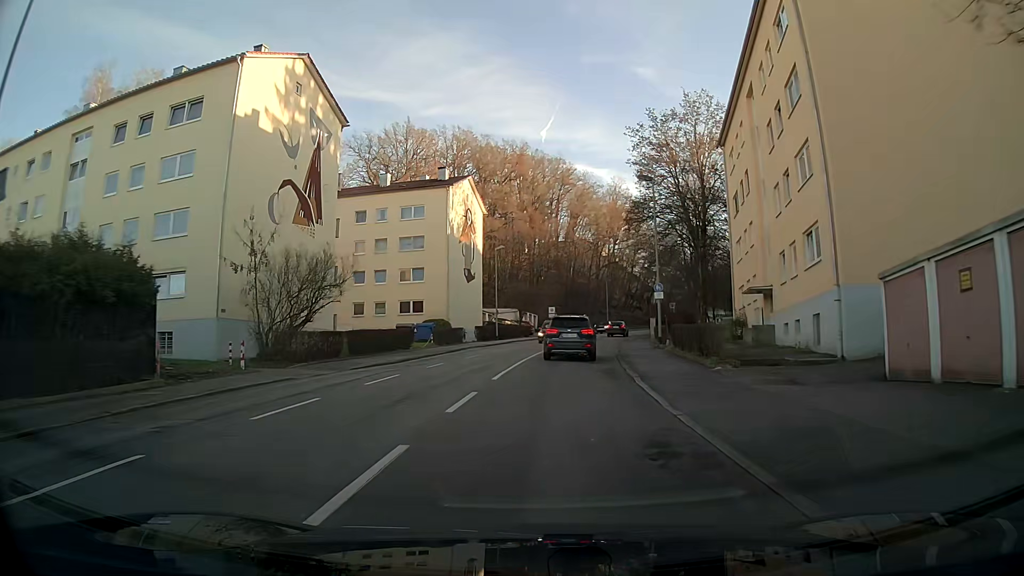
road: tertiary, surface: asphalt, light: Day
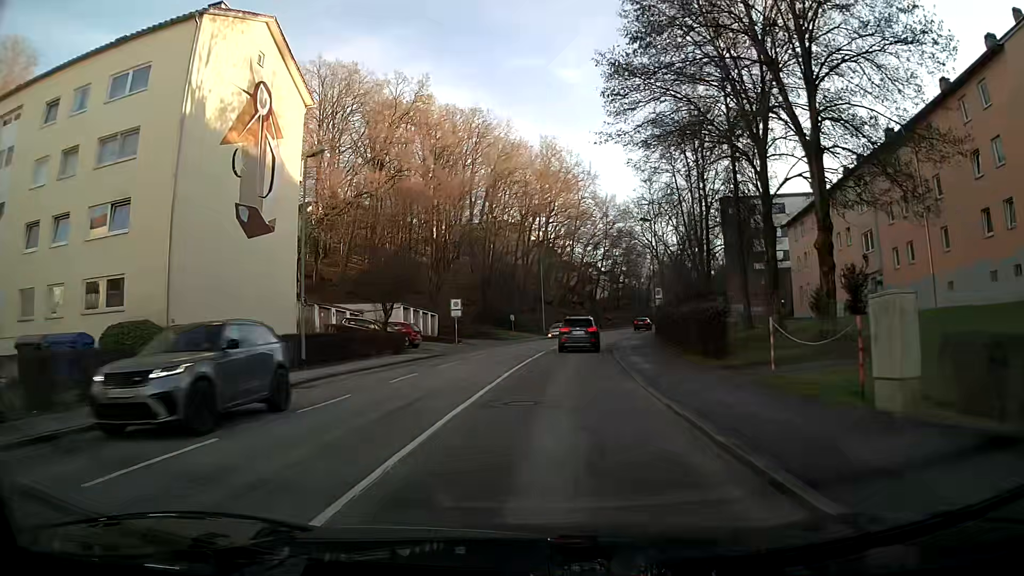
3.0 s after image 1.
(+2.2, +34.6) m; +7°
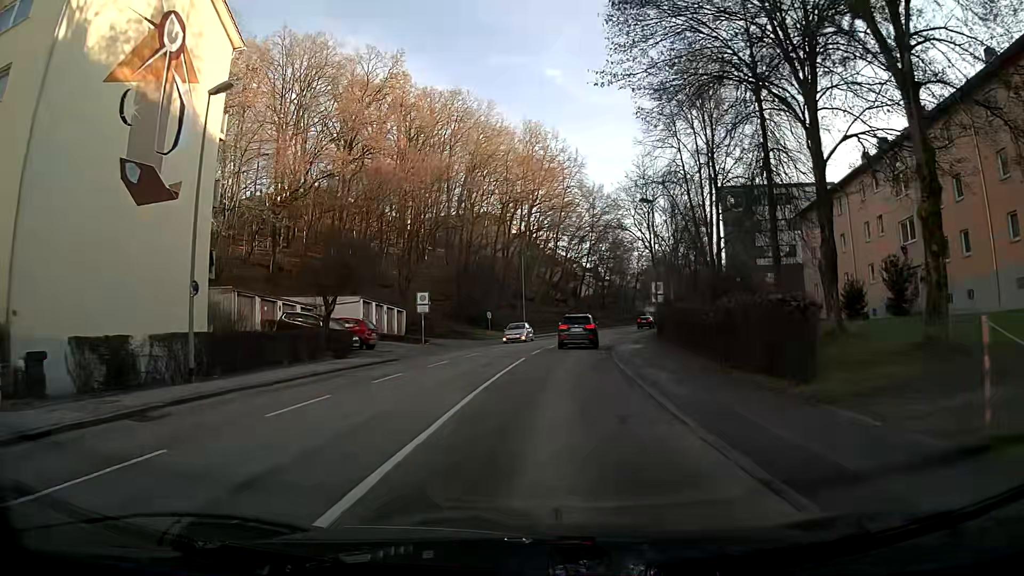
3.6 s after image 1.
(+0.1, +7.2) m; +1°
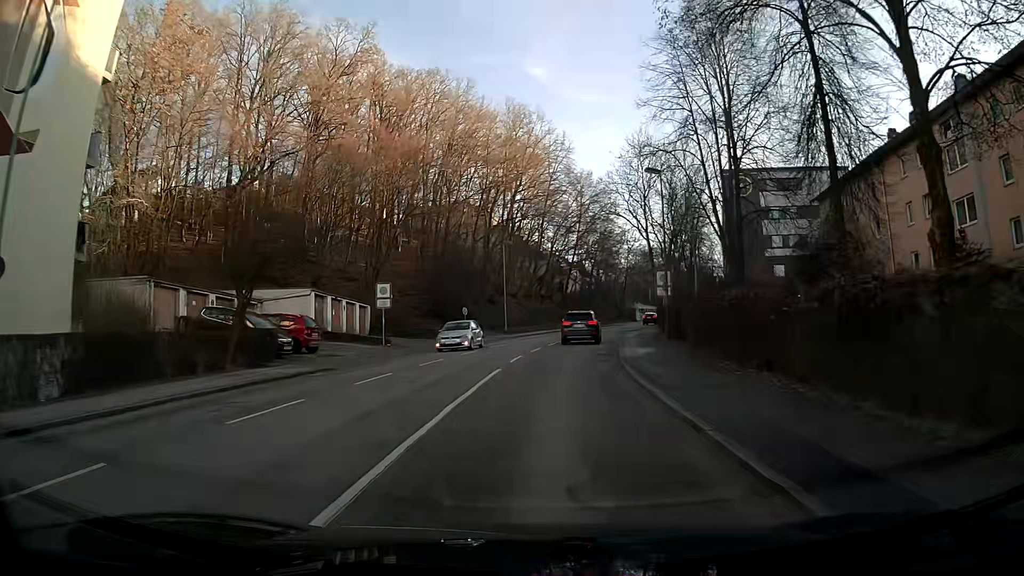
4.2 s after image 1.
(+0.1, +7.3) m; +1°
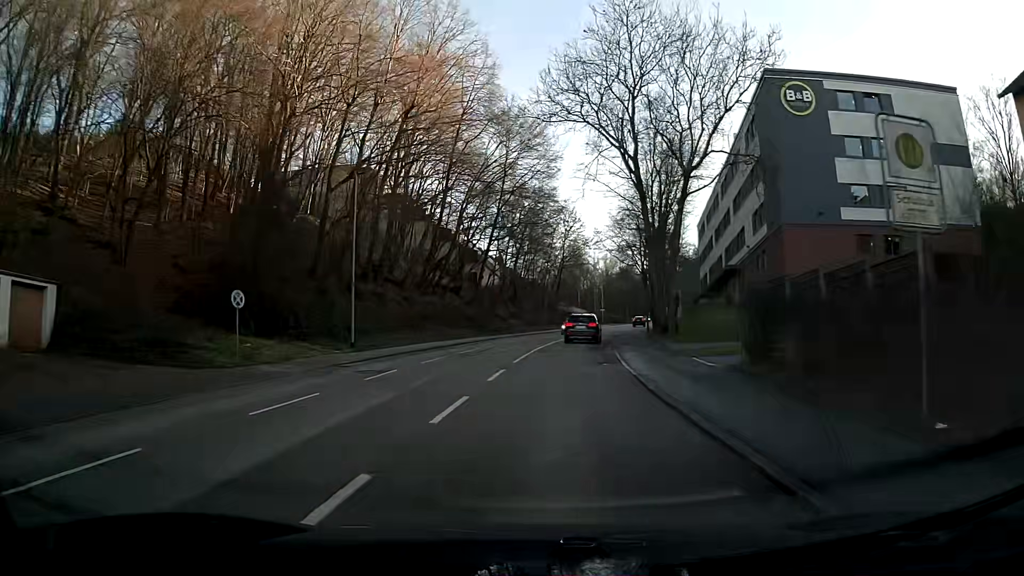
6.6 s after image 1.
(+1.6, +30.1) m; +8°
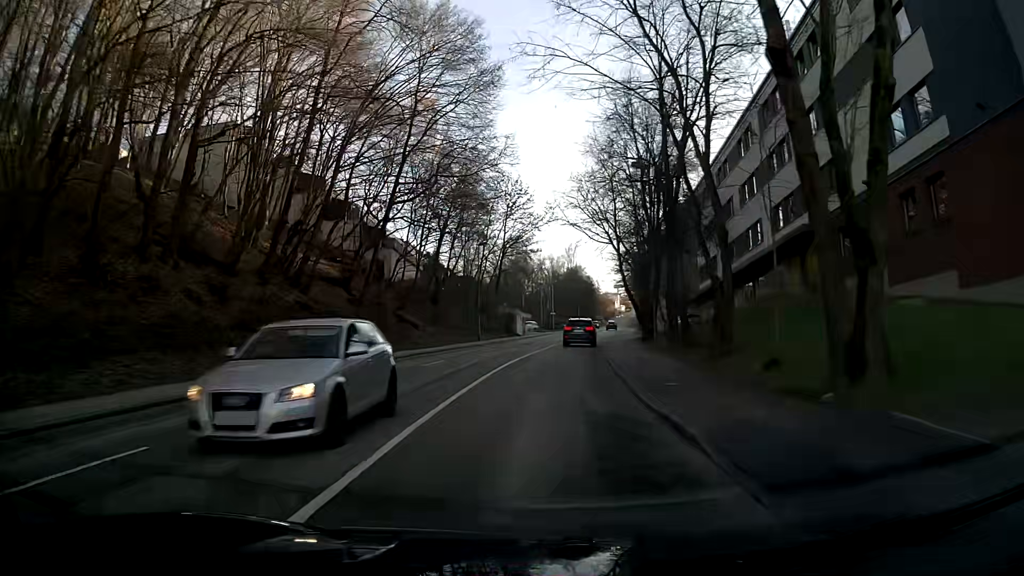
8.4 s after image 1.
(+1.0, +23.4) m; +4°
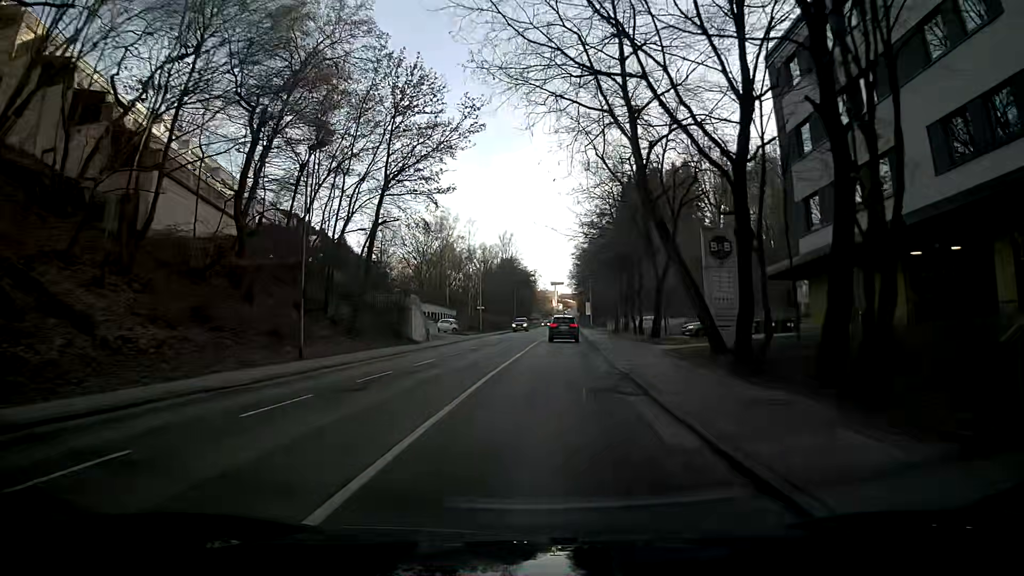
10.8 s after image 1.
(+1.3, +31.8) m; +5°
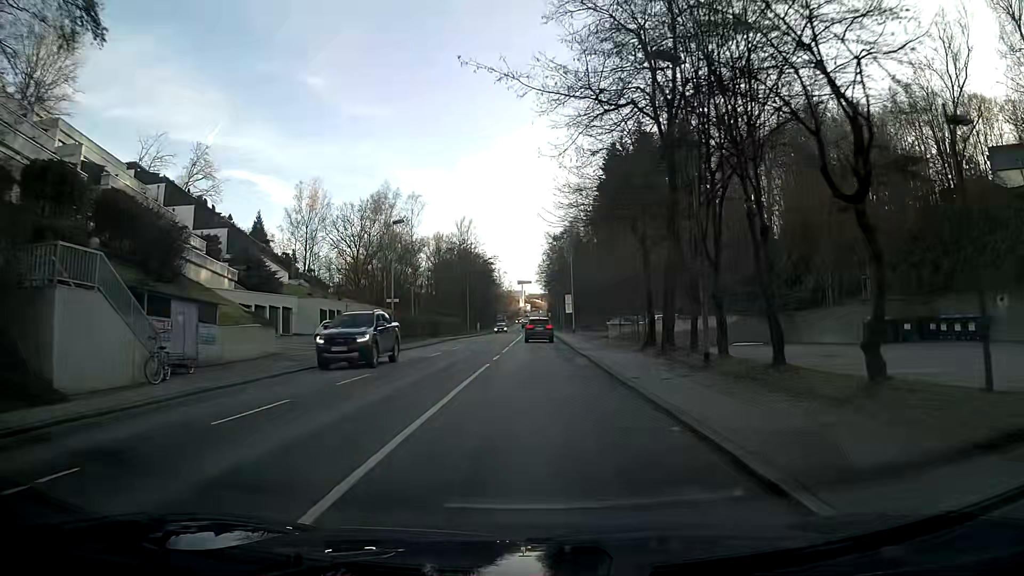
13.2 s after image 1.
(+1.2, +31.2) m; +3°
